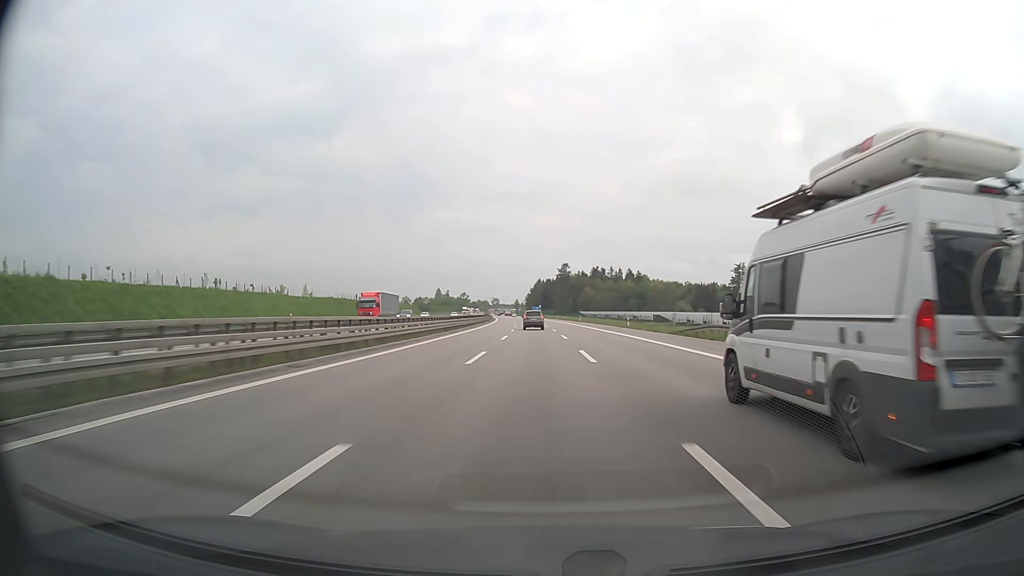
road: motorway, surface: asphalt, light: Day
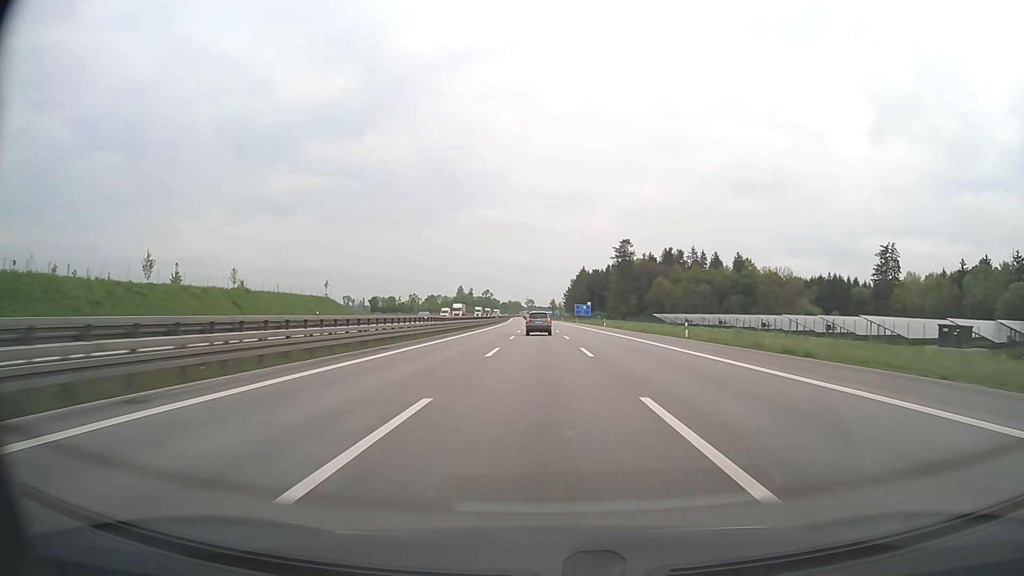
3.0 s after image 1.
(-3.8, +121.7) m; -3°
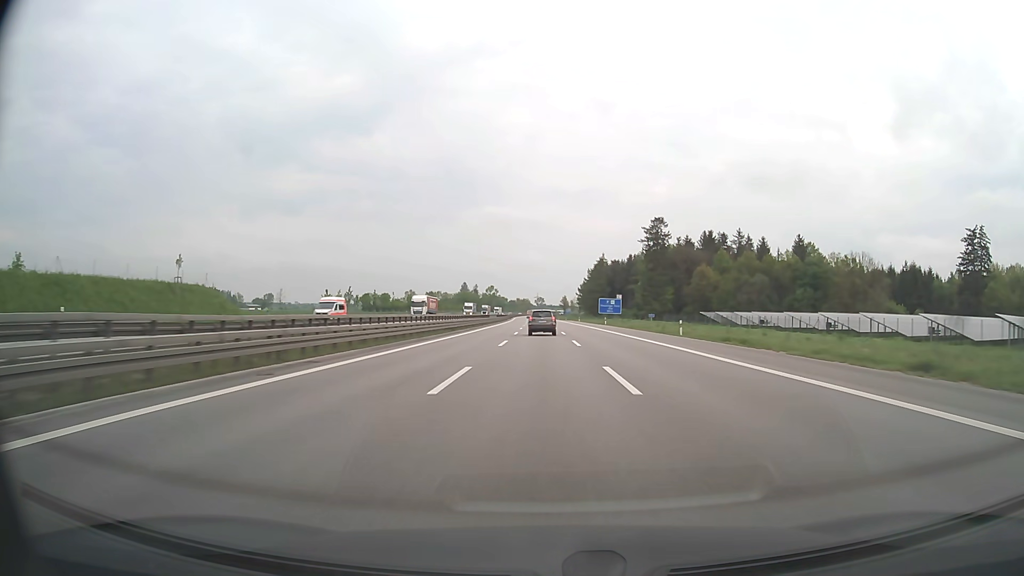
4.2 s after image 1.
(-0.4, +47.2) m; -1°
(0, +10) (0, +20) (0, +30) (0, +40) (0, +50) (0, +60) (0, +70) (-1, +80) (-1, +90) (-1, +100) m
